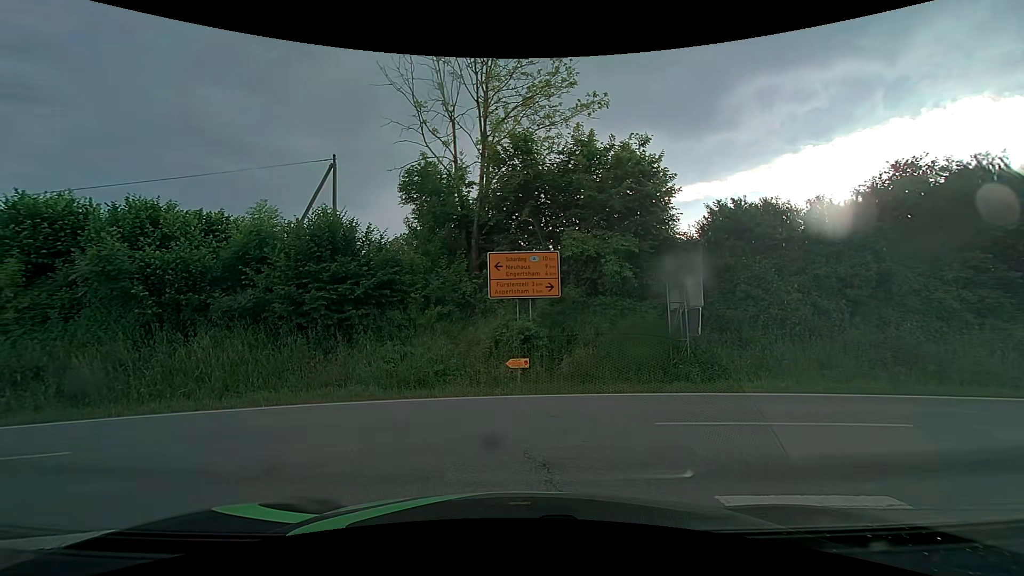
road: tertiary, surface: asphalt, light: Day
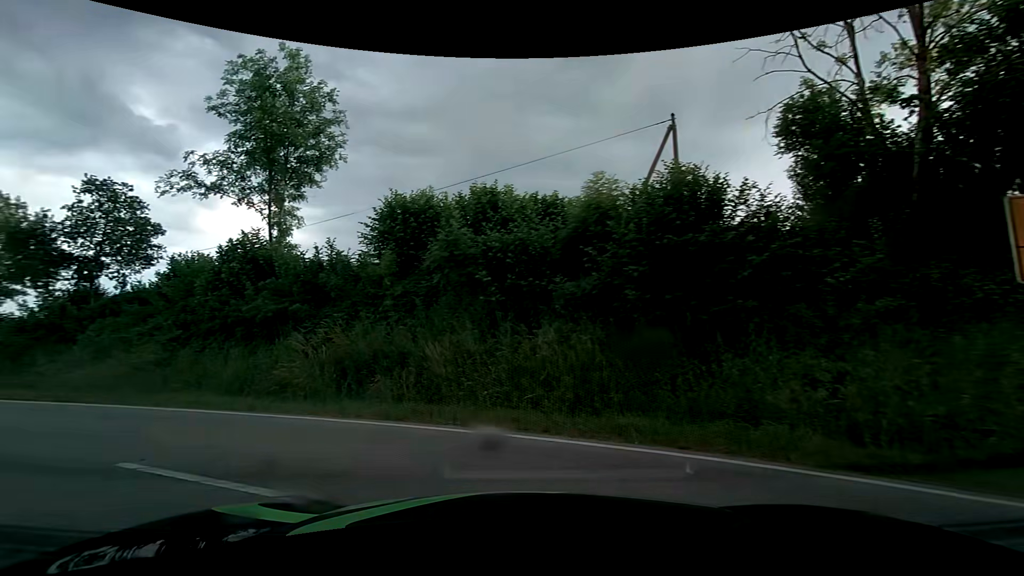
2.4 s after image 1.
(-1.7, +4.5) m; -39°
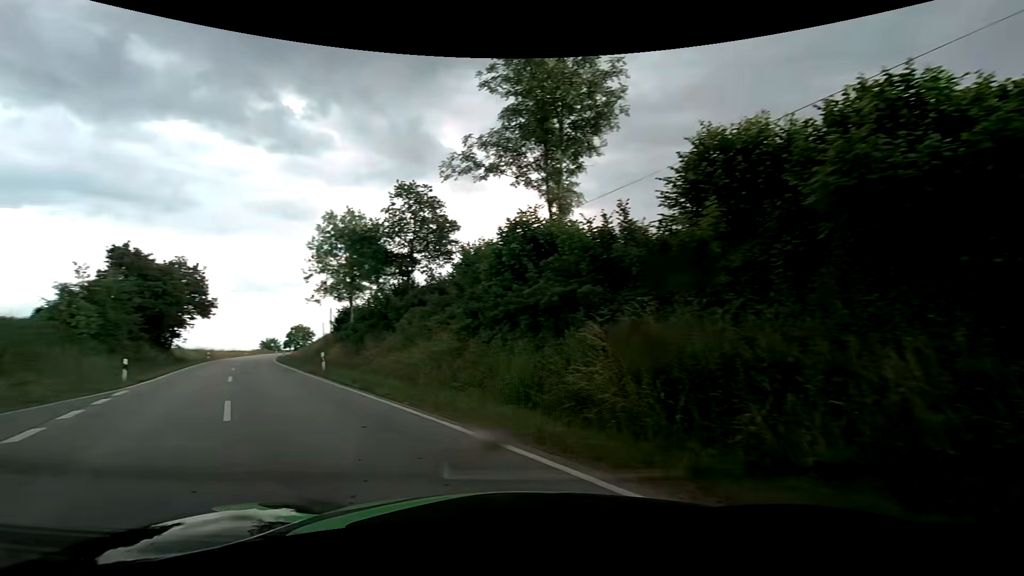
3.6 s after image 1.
(-1.5, +5.2) m; -28°
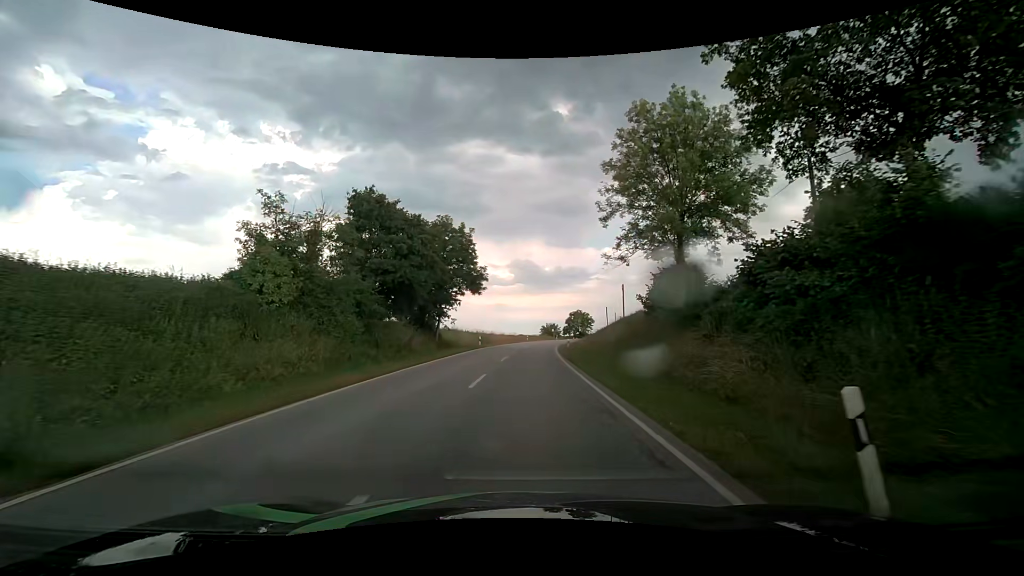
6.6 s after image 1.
(-10.7, +20.2) m; -34°
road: secondary
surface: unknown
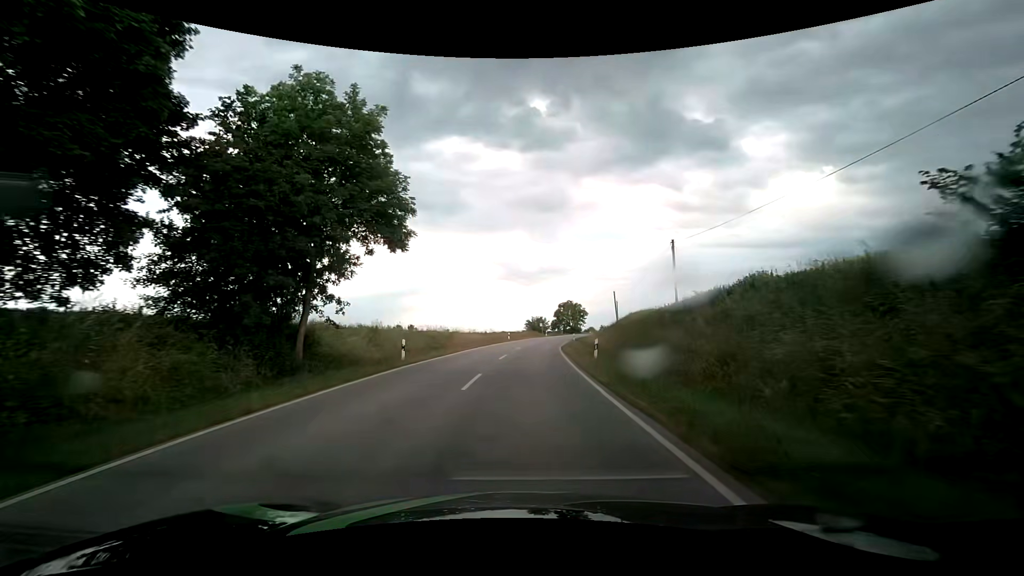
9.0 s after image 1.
(+0.5, +25.1) m; +3°
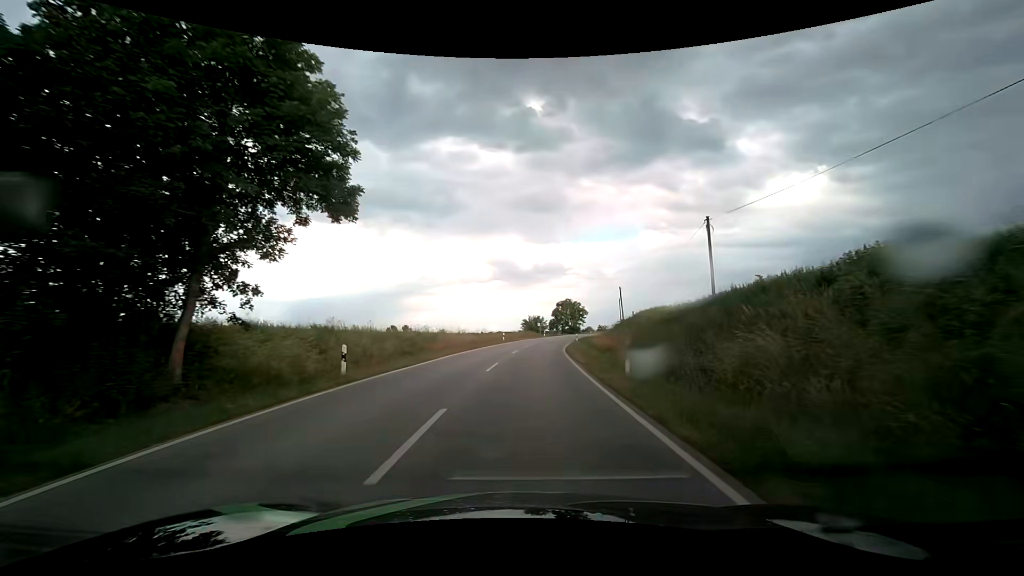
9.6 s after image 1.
(-0.1, +6.8) m; 0°
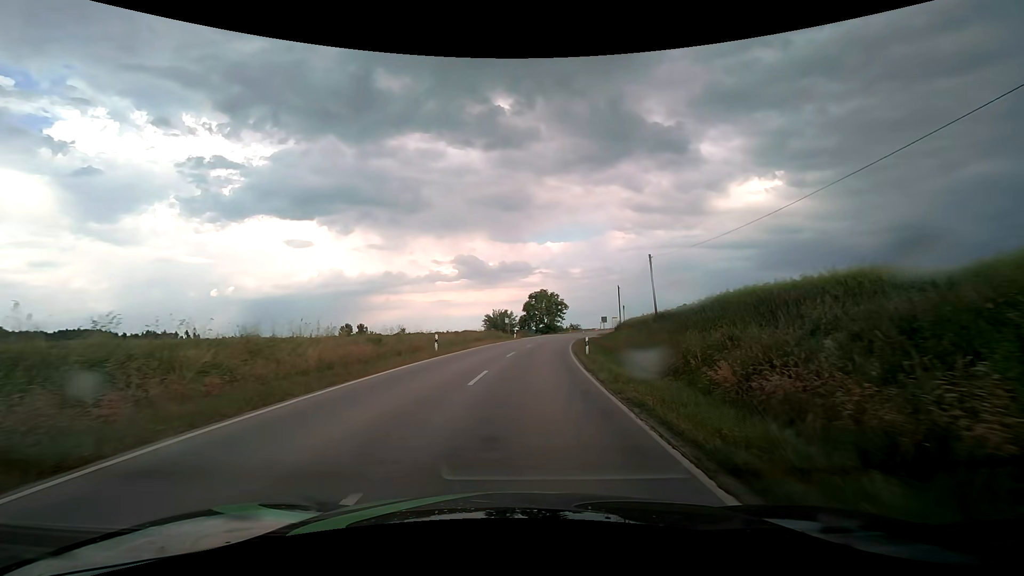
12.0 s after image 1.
(+0.8, +28.2) m; +4°
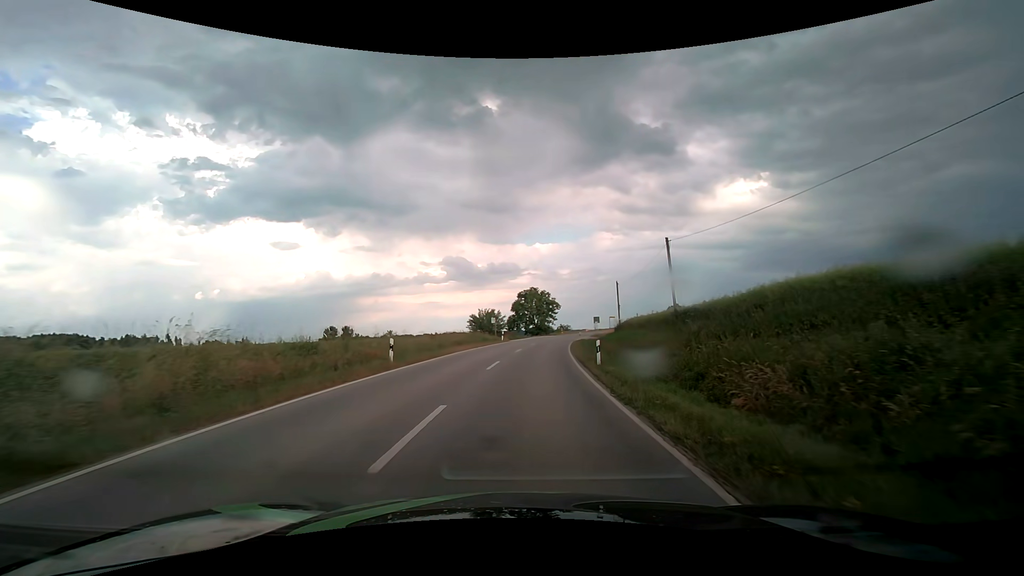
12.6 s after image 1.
(+0.1, +7.2) m; +1°
(0, +10) (+1, +20) (+1, +30) (+2, +40) (+3, +50) (+5, +60) (+6, +70) (+8, +79) (+11, +89) (+13, +99) m
